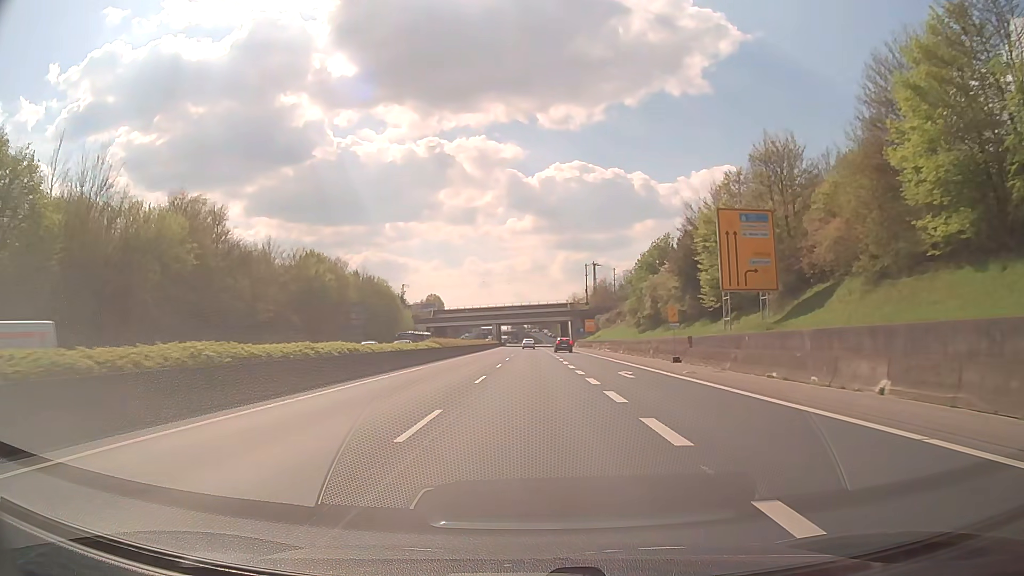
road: trunk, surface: asphalt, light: Day
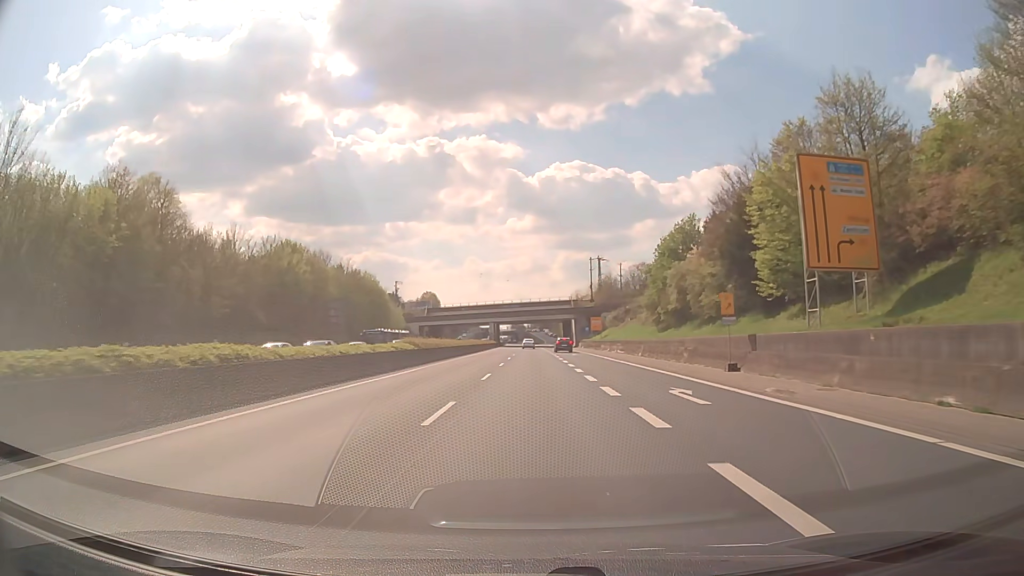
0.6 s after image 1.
(0.0, +10.4) m; 0°
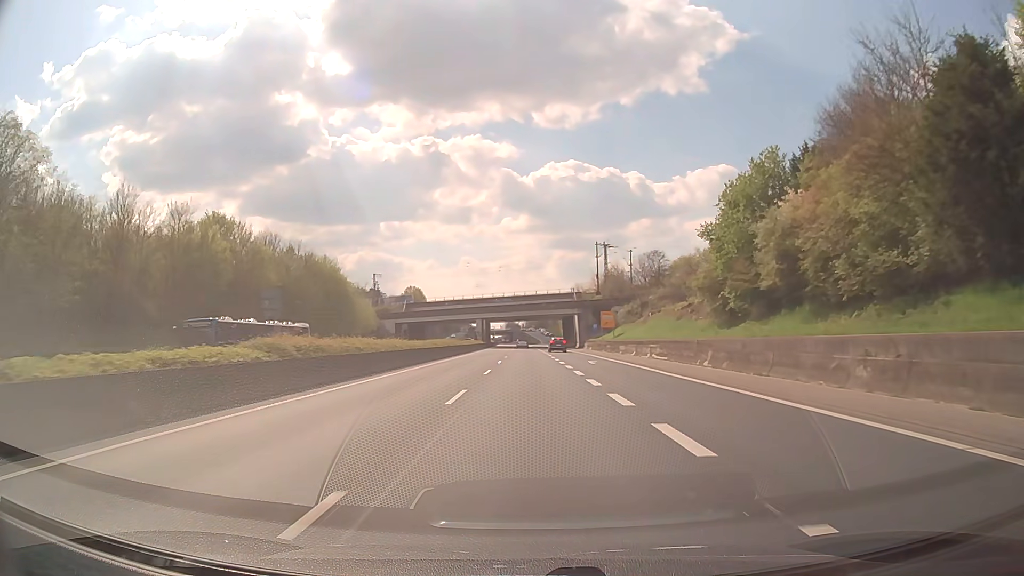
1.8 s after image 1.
(0.0, +20.9) m; 0°
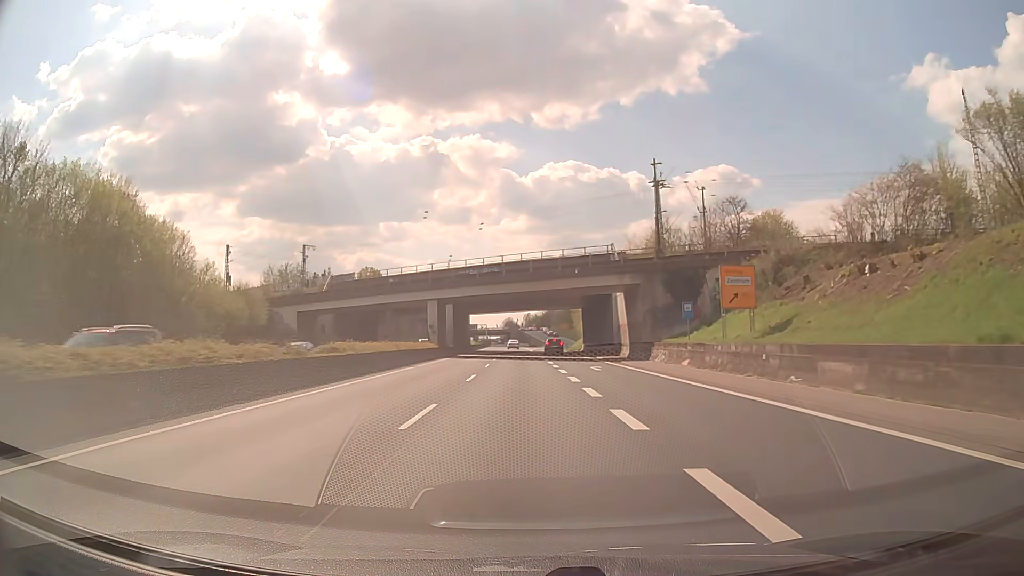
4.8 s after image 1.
(+0.1, +52.6) m; 0°
